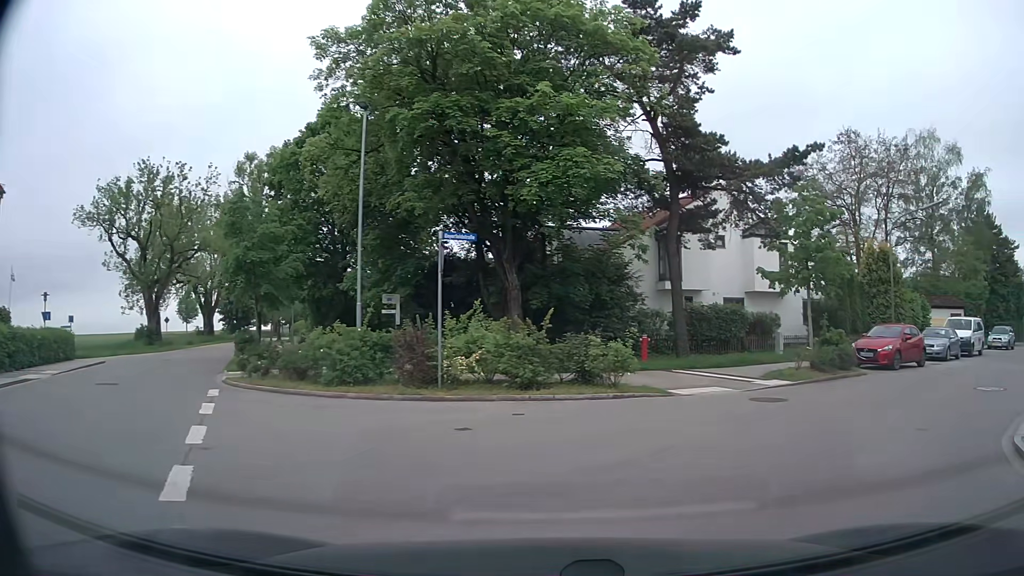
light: Day
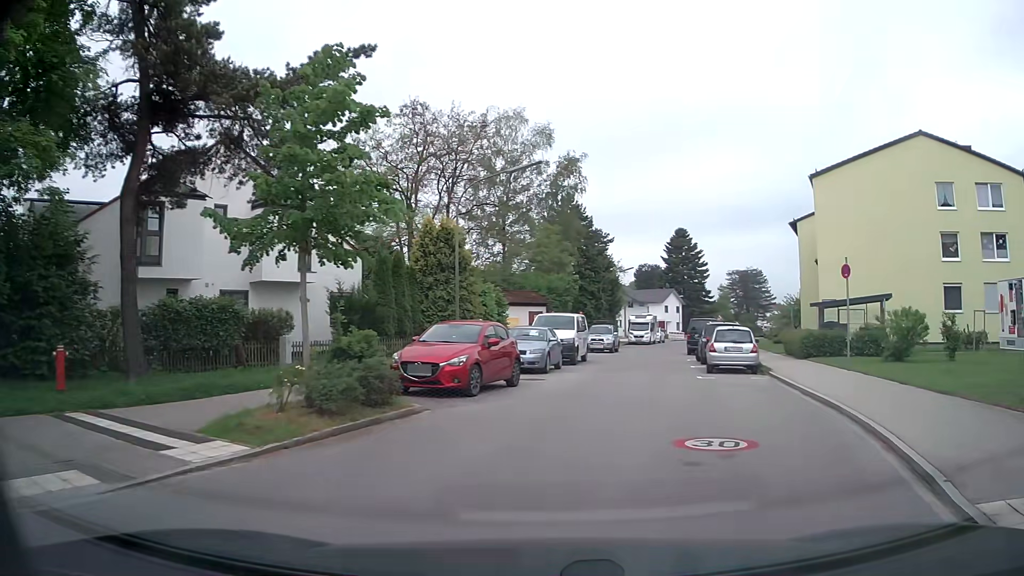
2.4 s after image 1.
(+3.1, +8.5) m; +38°
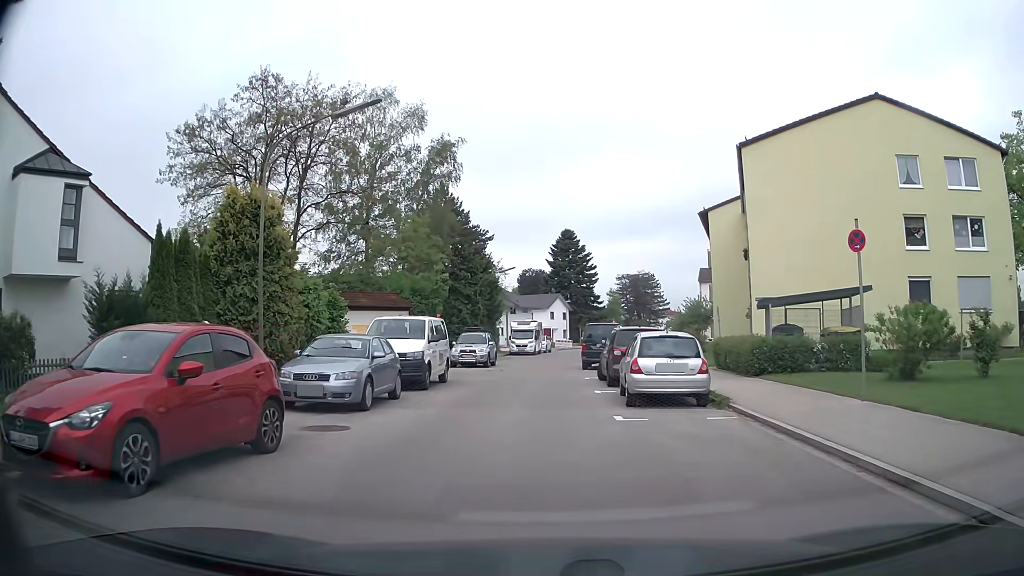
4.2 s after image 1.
(+1.1, +7.8) m; +11°
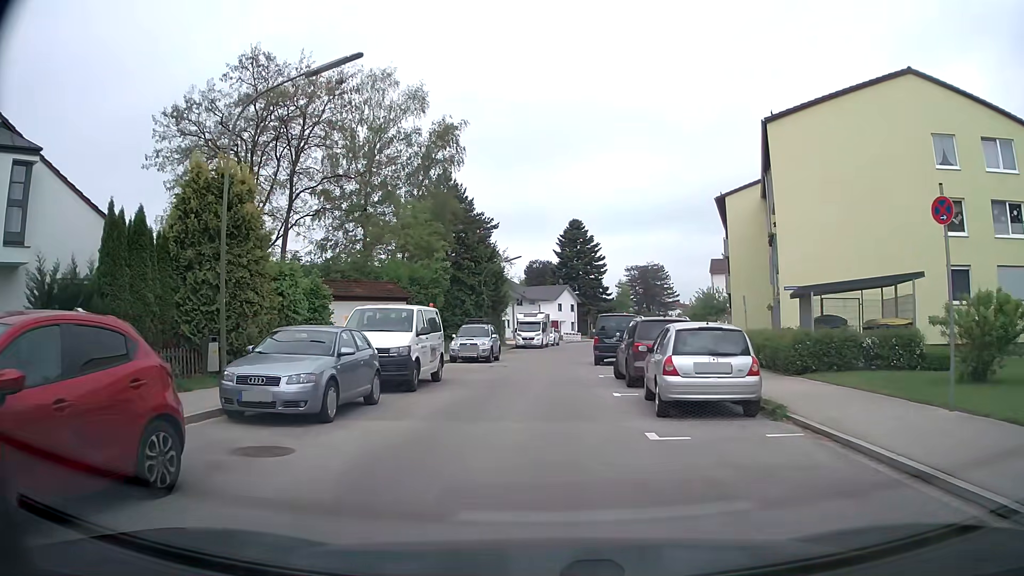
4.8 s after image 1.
(0.0, +2.7) m; 0°
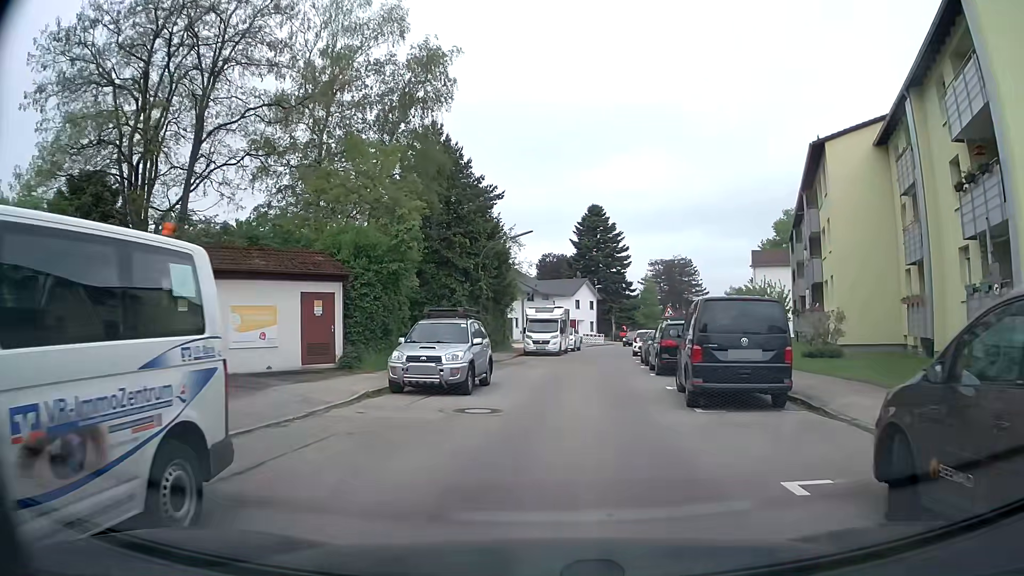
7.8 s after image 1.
(-0.5, +14.2) m; -2°
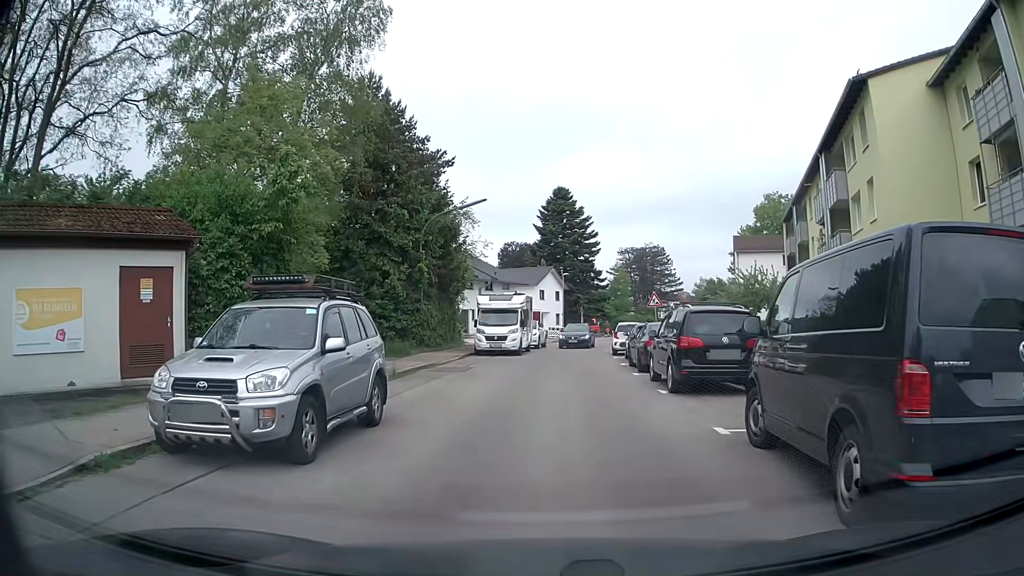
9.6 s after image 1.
(+0.3, +7.8) m; +4°
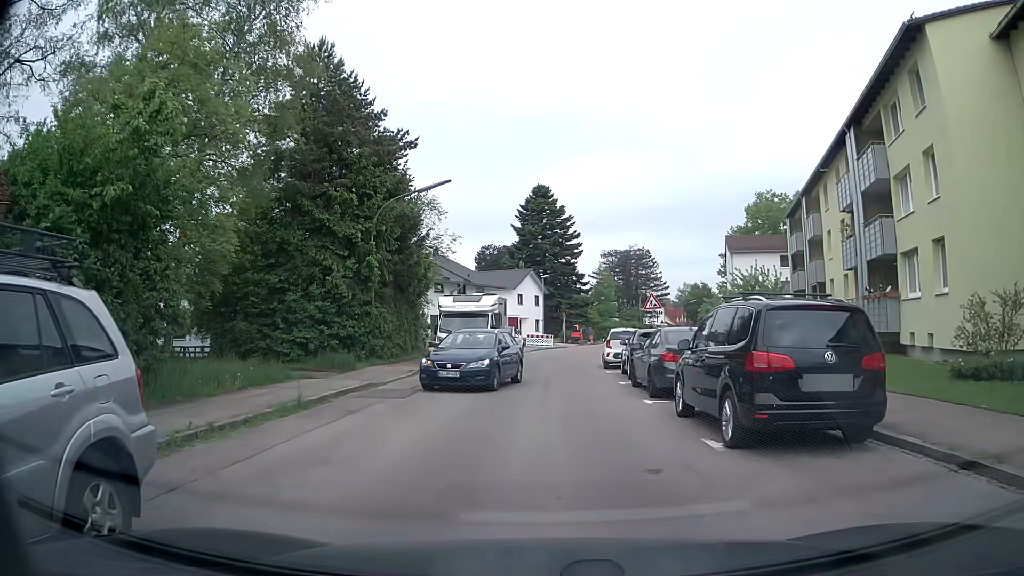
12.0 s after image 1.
(0.0, +5.6) m; +2°
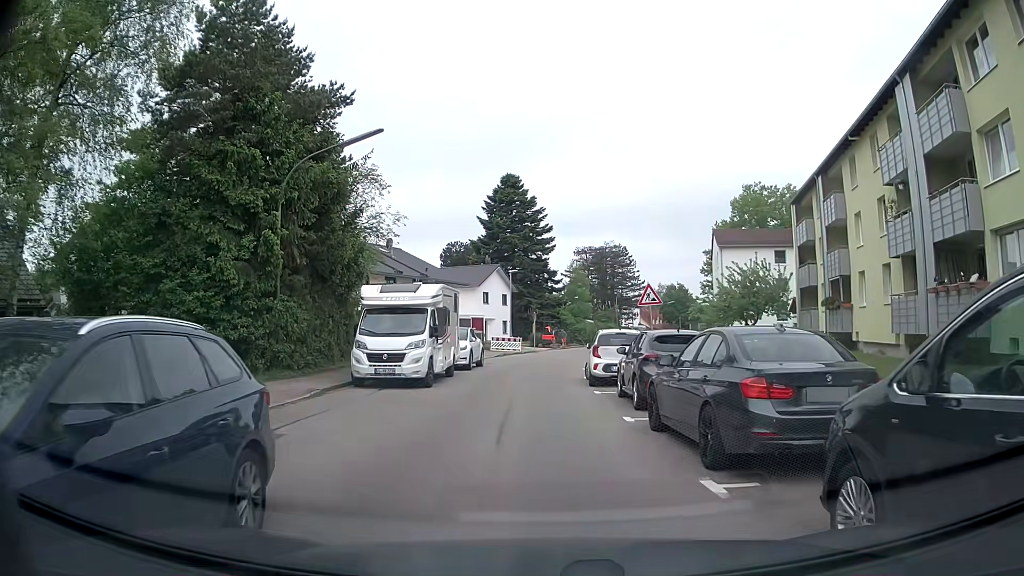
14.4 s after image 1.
(0.0, +7.2) m; +1°
